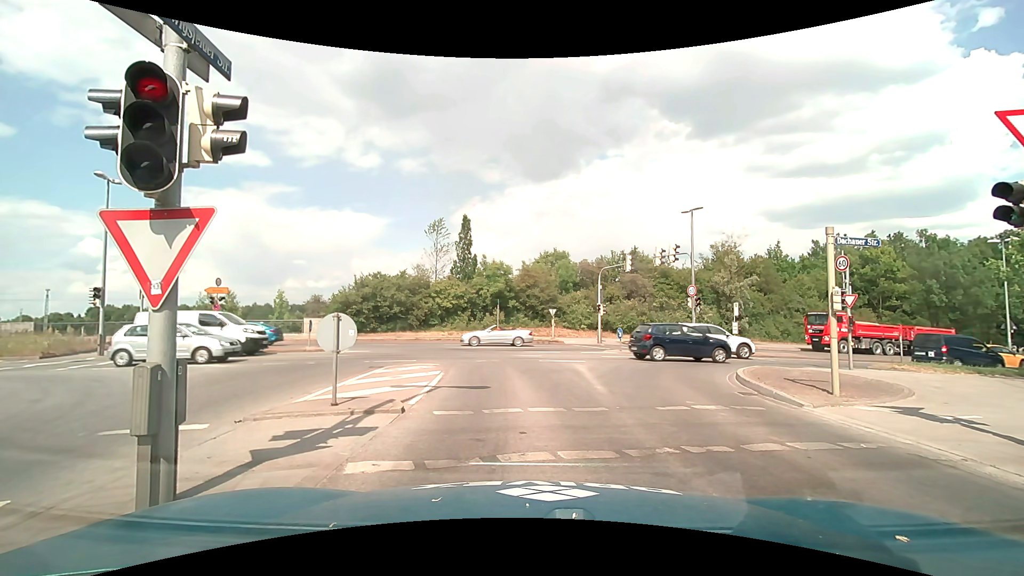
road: tertiary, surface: asphalt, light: Day
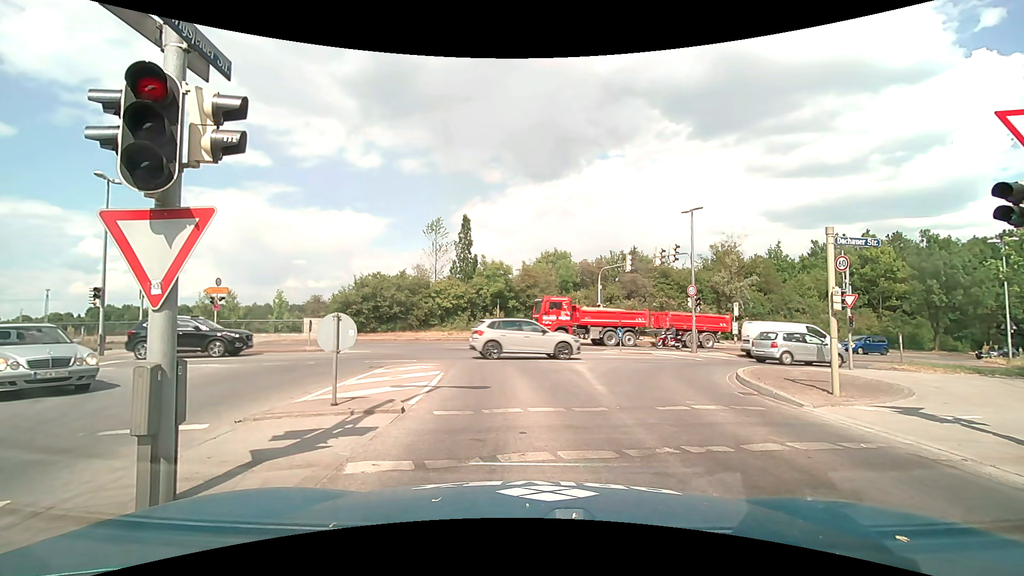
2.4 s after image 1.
(0.0, 0.0) m; 0°
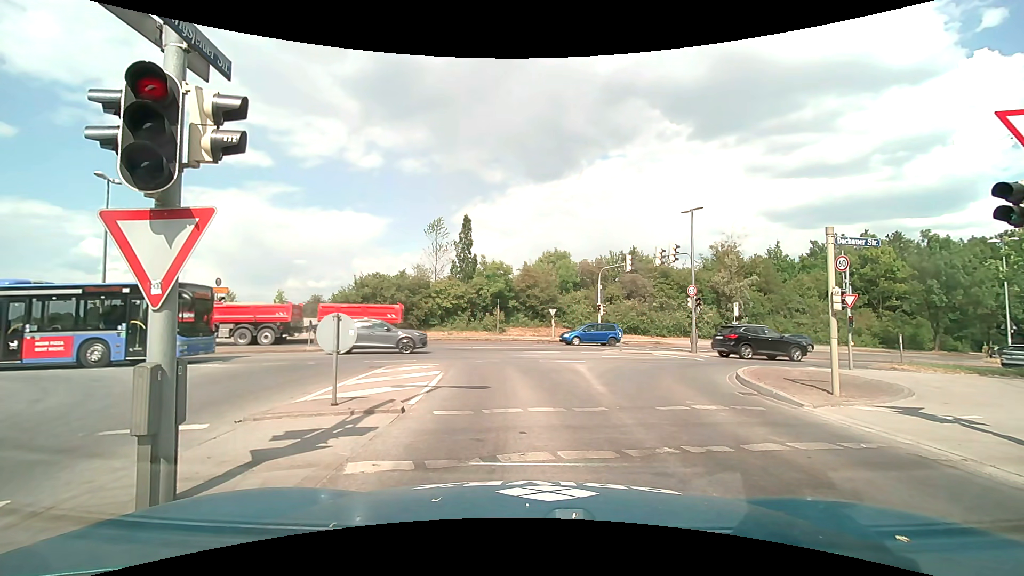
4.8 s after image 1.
(0.0, 0.0) m; 0°
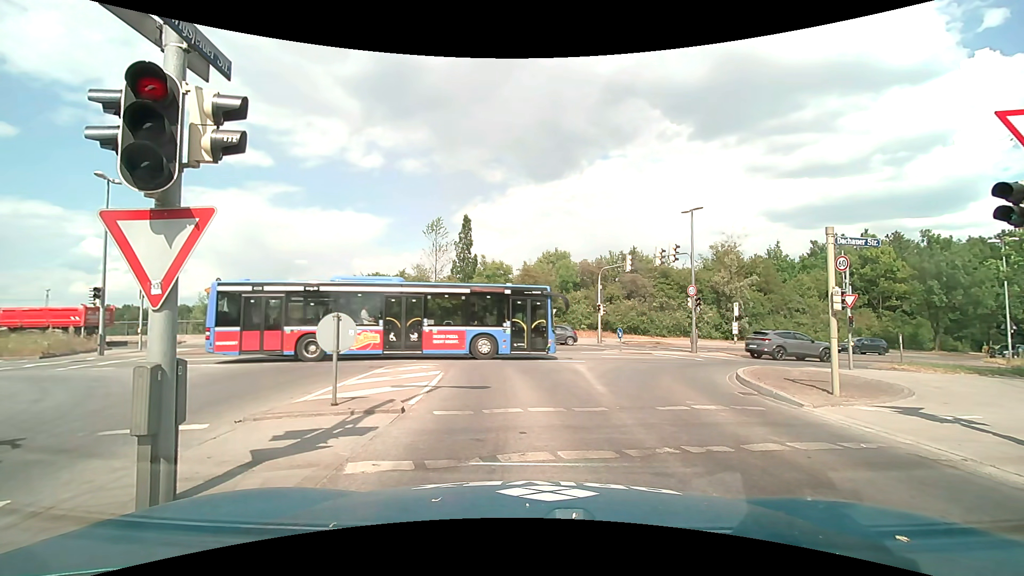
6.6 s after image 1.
(0.0, 0.0) m; 0°
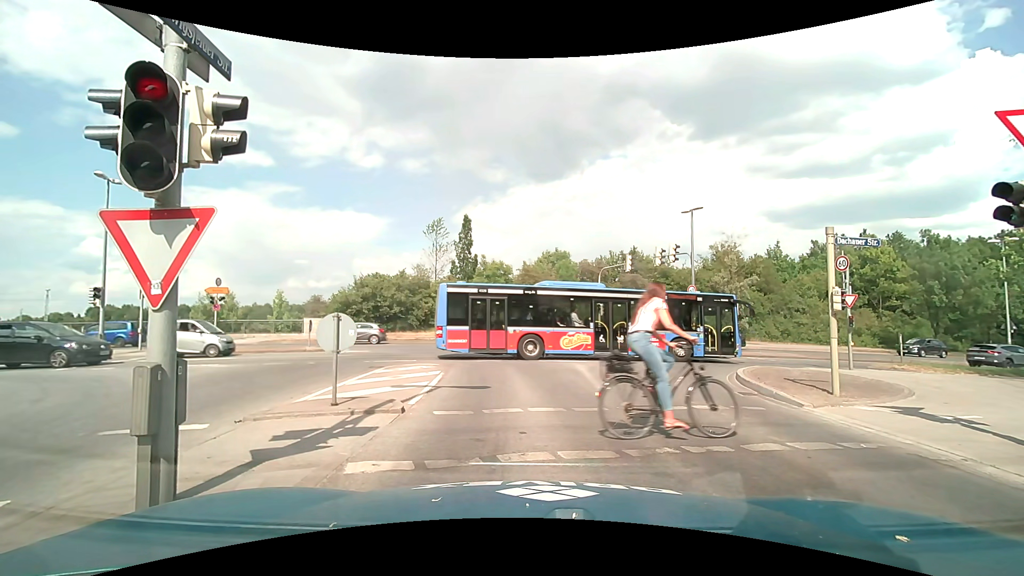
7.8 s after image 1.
(0.0, 0.0) m; 0°
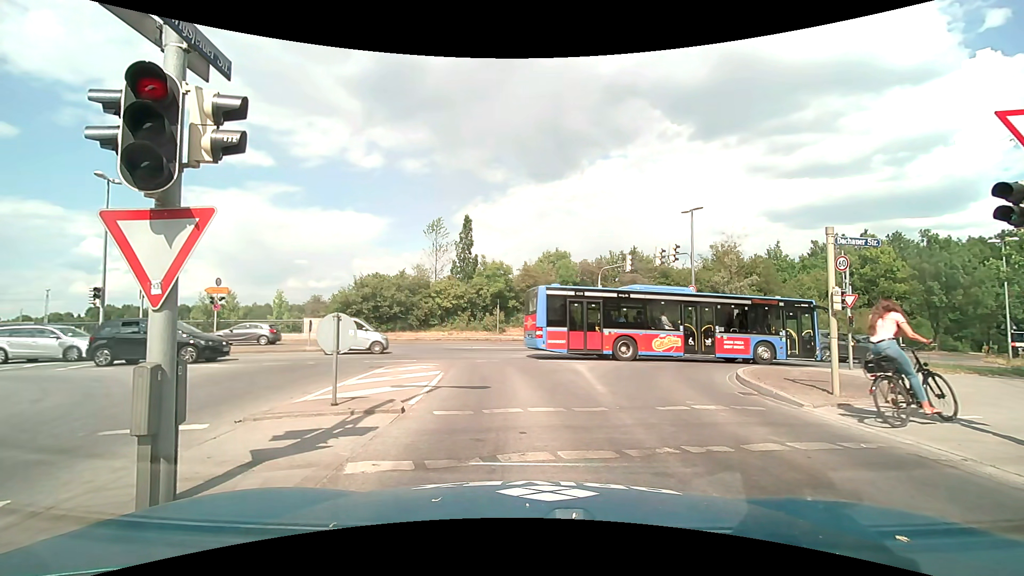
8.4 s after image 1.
(0.0, 0.0) m; 0°
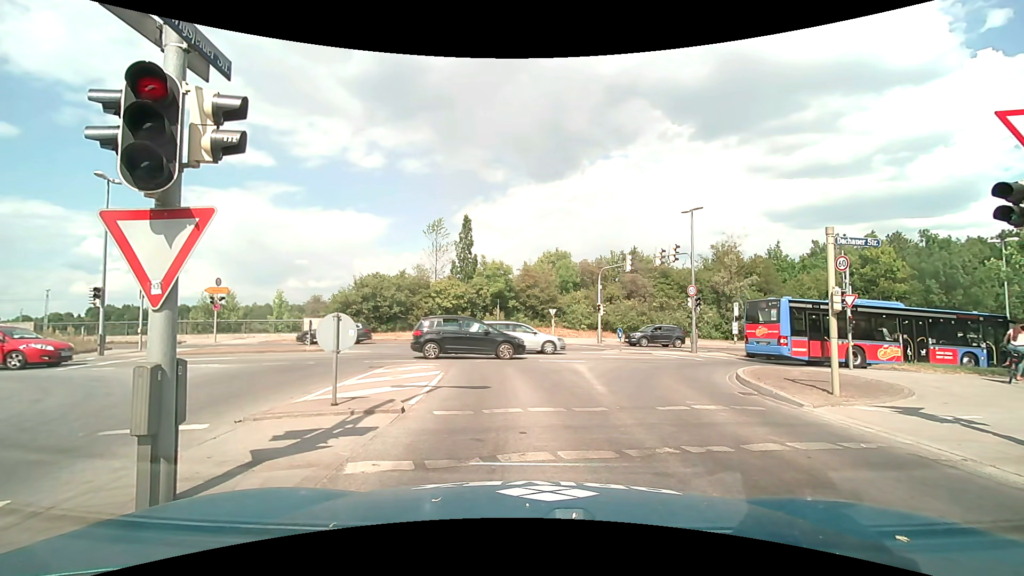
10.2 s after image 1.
(0.0, 0.0) m; 0°
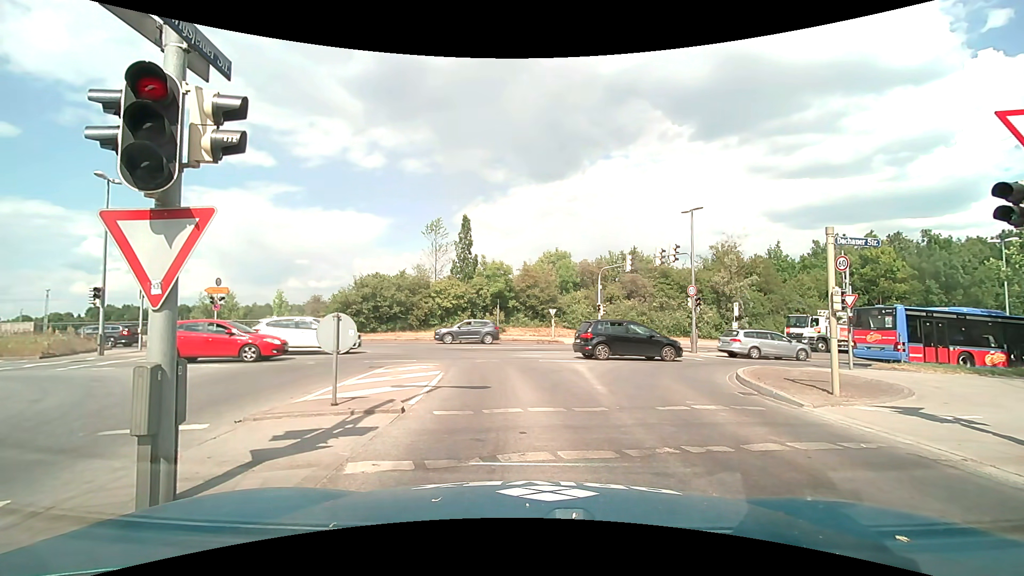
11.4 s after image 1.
(0.0, 0.0) m; 0°
(0, +10) (-1, +20) (-6, +28) (-15, +33) (-25, +33) (-35, +33) (-45, +32) (-55, +32) (-65, +32) (-75, +32) m
